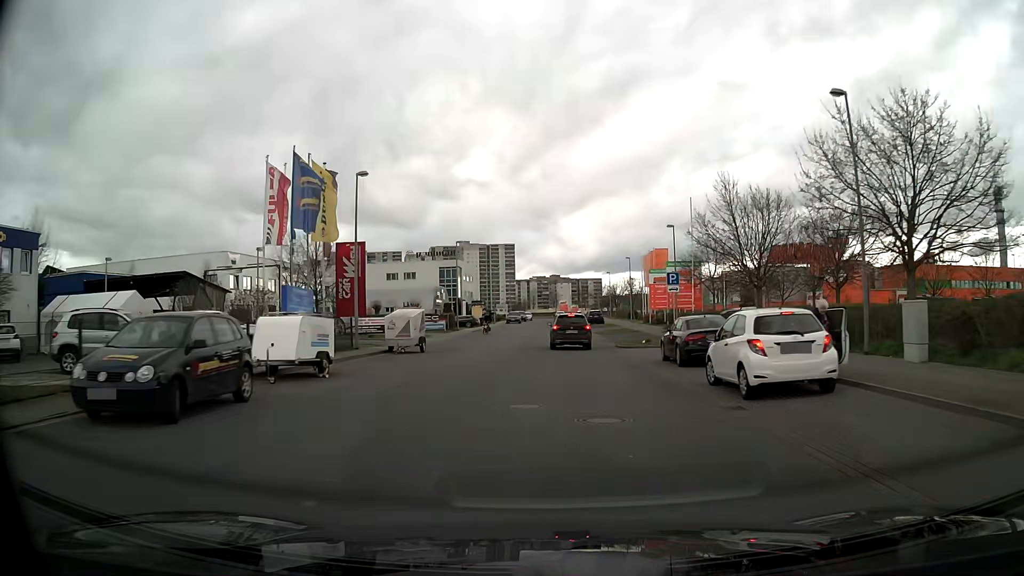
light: Day
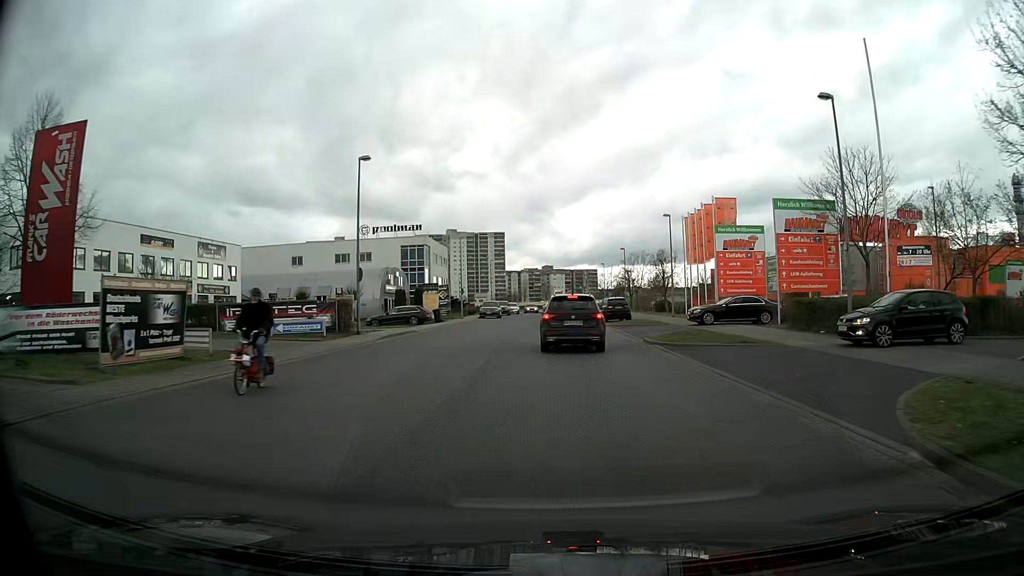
(+0.2, +28.7) m; +1°
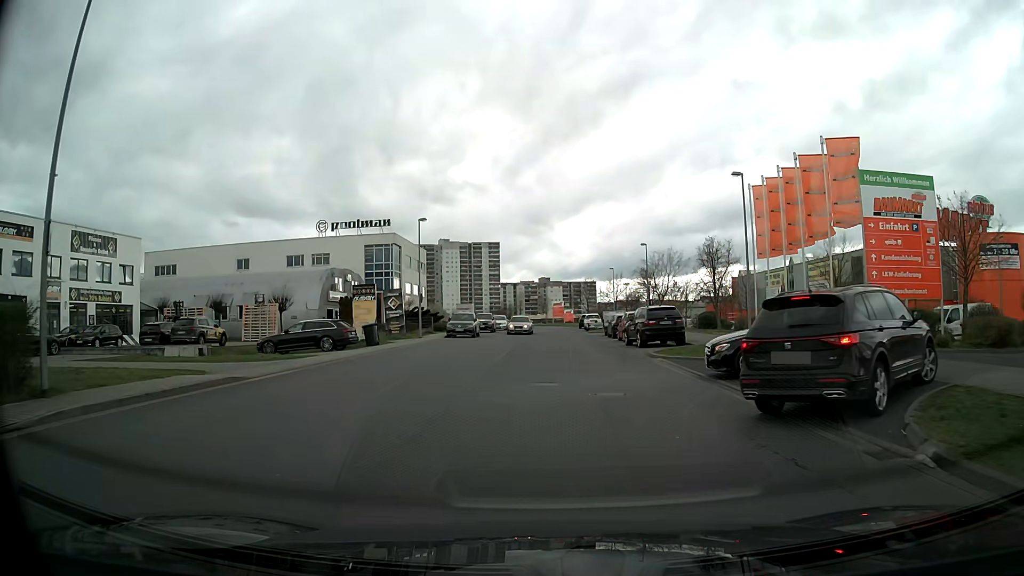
(0.0, +18.7) m; 0°
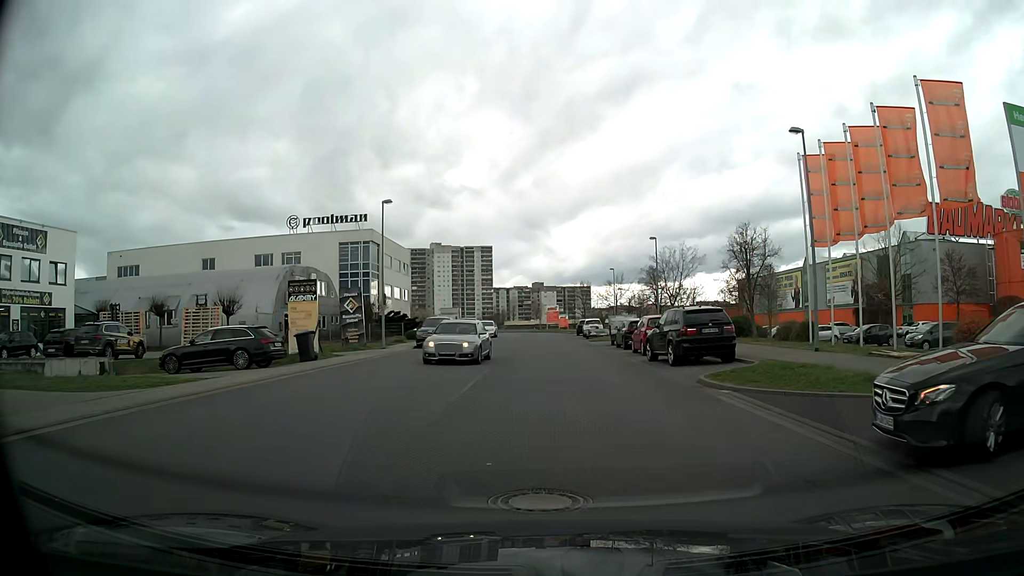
(0.0, +8.4) m; 0°
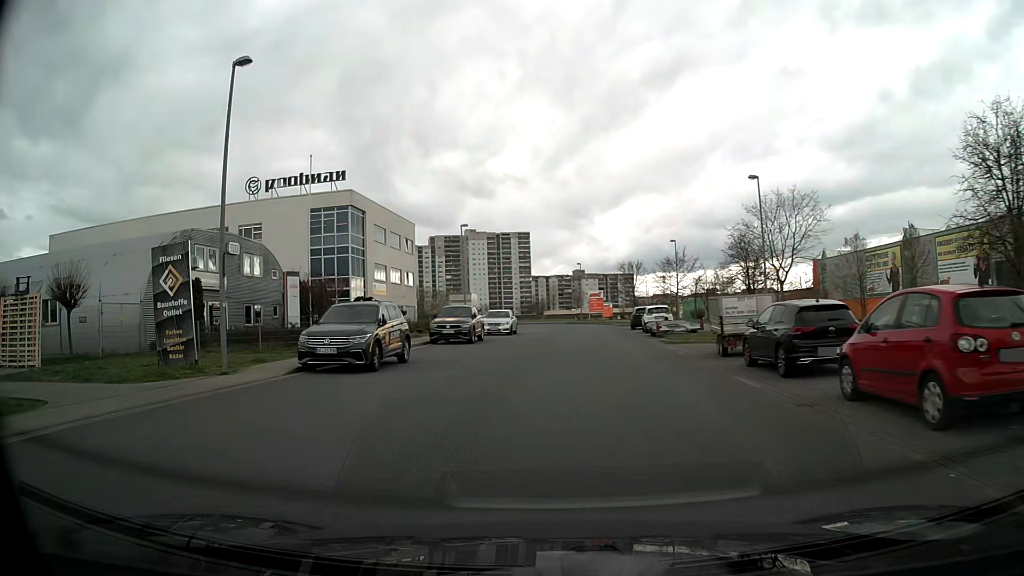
(+0.3, +19.9) m; -2°
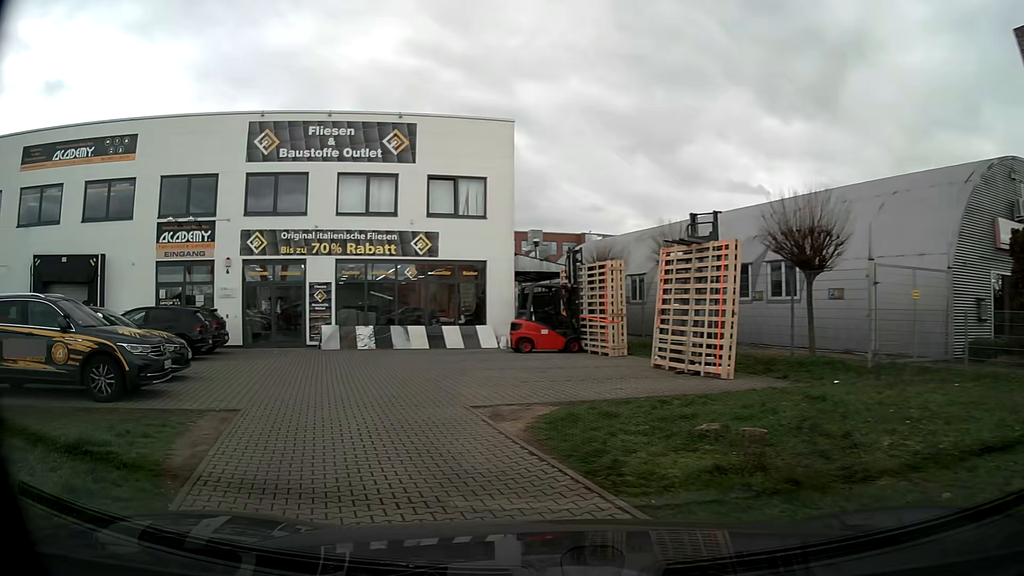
(-6.1, +11.3) m; -67°
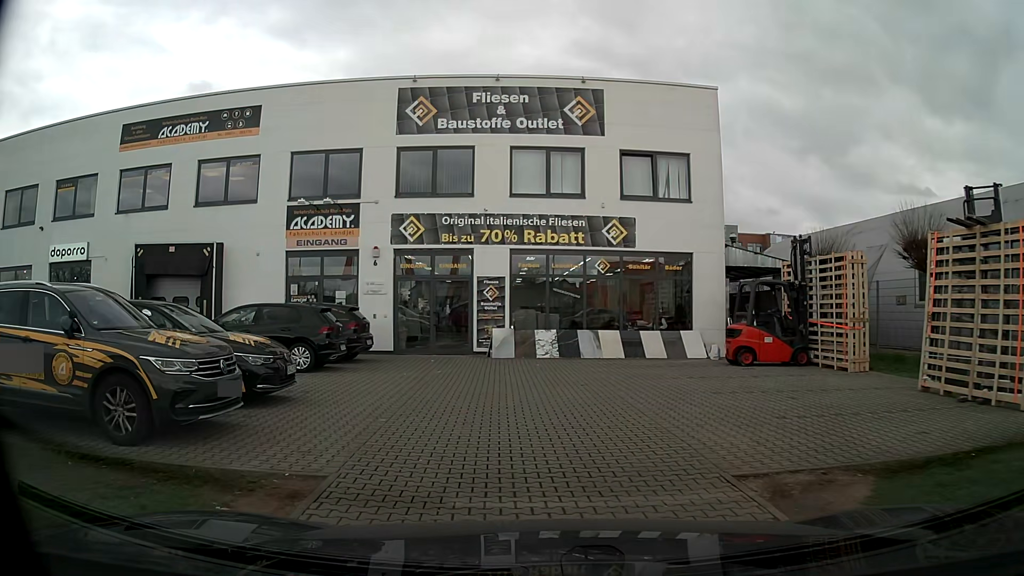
(-0.8, +4.0) m; -17°
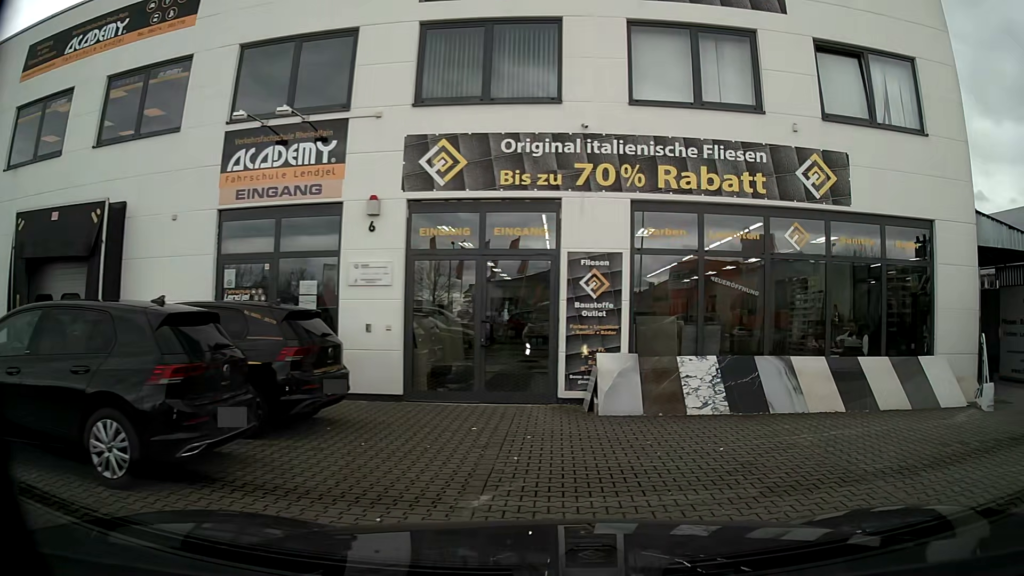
(-1.2, +9.2) m; -6°
